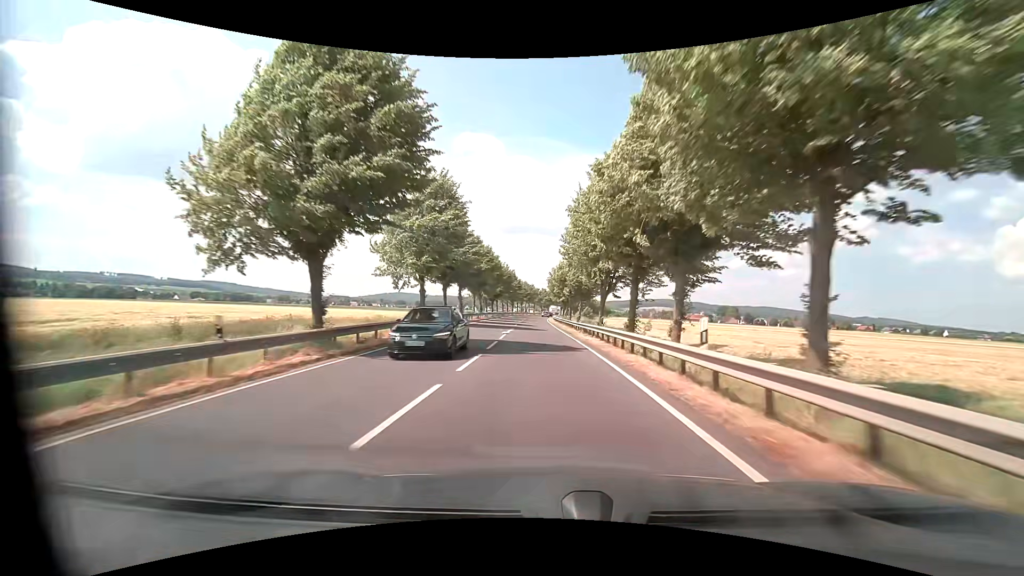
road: primary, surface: asphalt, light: Day
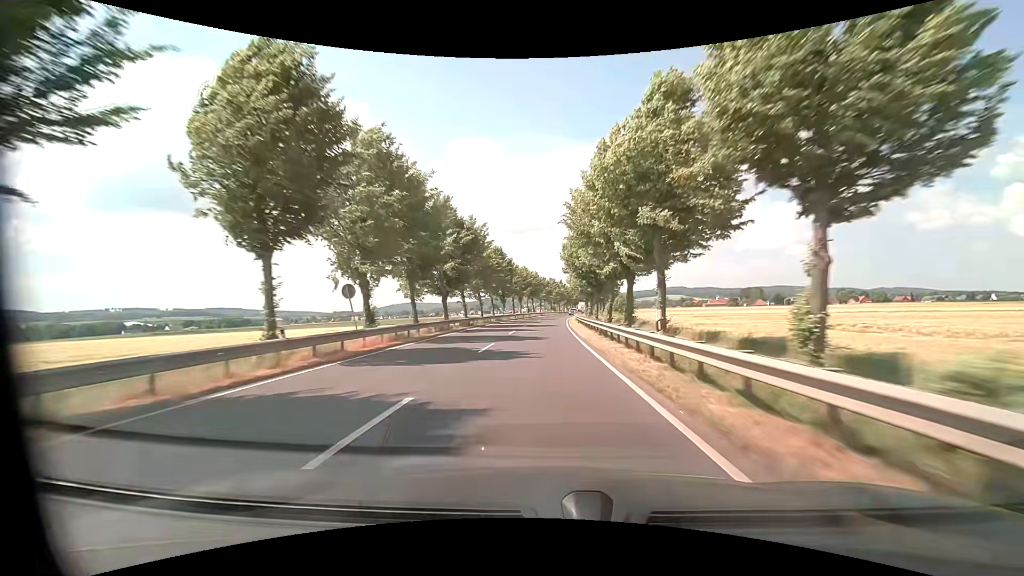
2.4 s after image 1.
(-0.6, +50.2) m; -1°
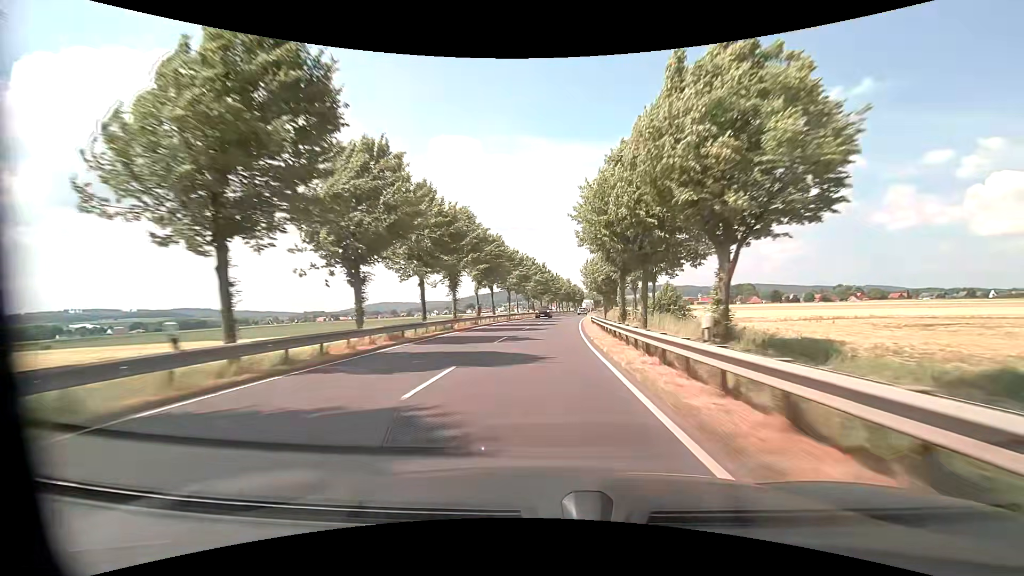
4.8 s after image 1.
(+0.4, +56.1) m; +2°
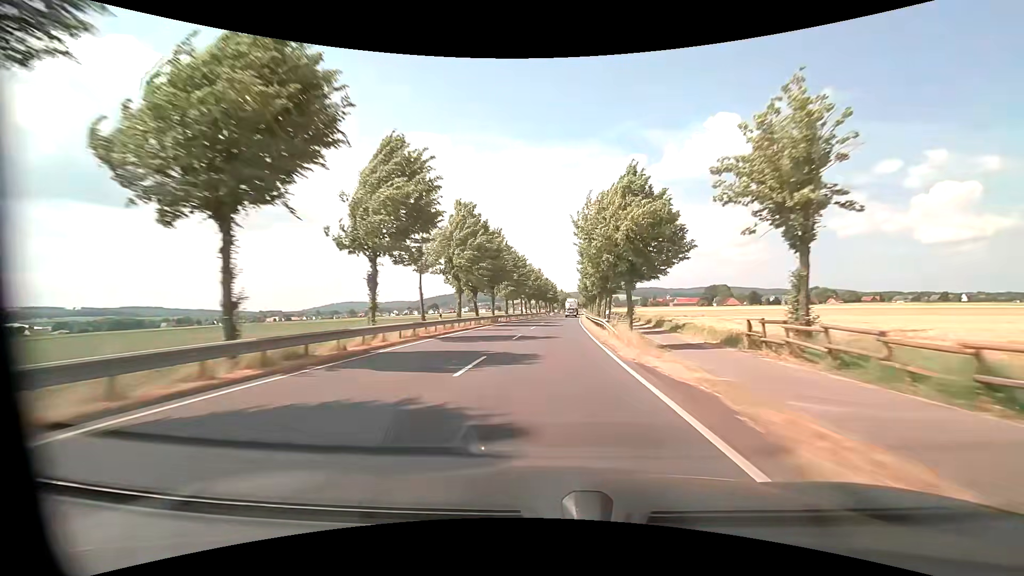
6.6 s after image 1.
(+1.6, +45.2) m; +4°
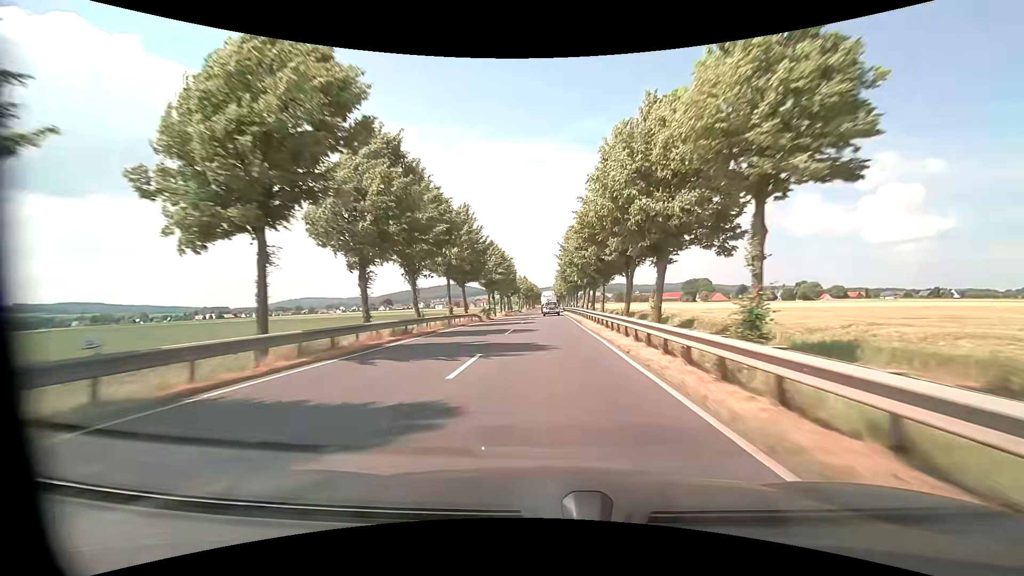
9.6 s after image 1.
(+2.8, +71.7) m; +4°
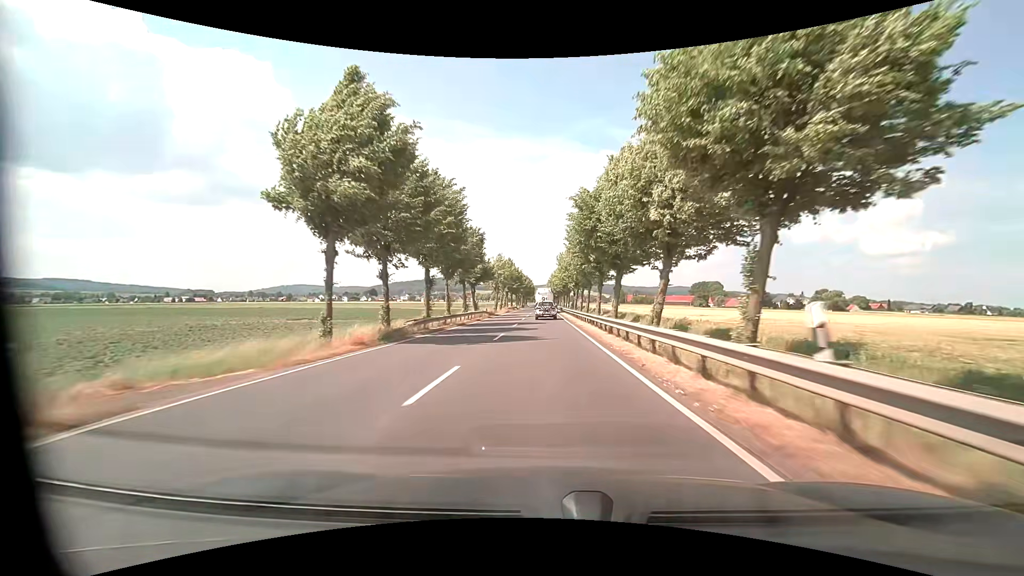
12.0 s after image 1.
(+0.4, +49.3) m; +1°
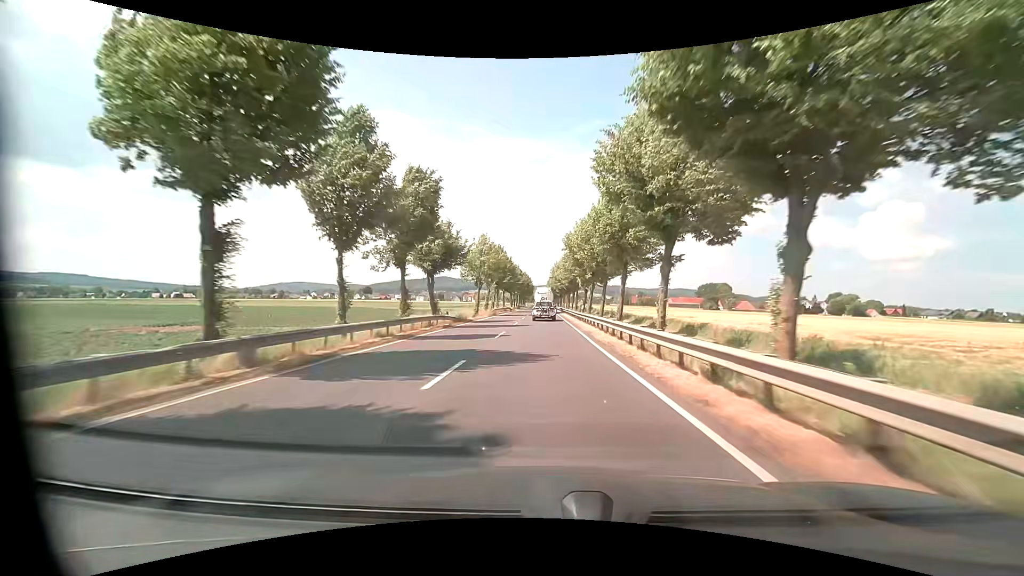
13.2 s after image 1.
(0.0, +22.3) m; 0°
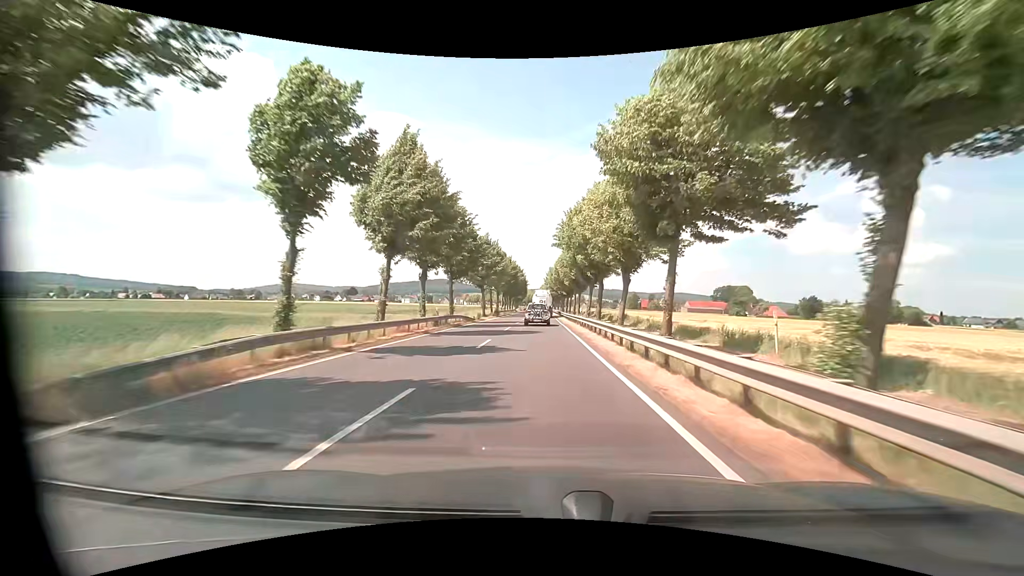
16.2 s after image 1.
(-0.3, +51.9) m; 0°
(0, +10) (0, +20) (0, +30) (0, +40) (0, +50) (0, +60) (0, +70) (0, +80) (0, +90) (0, +100) m
